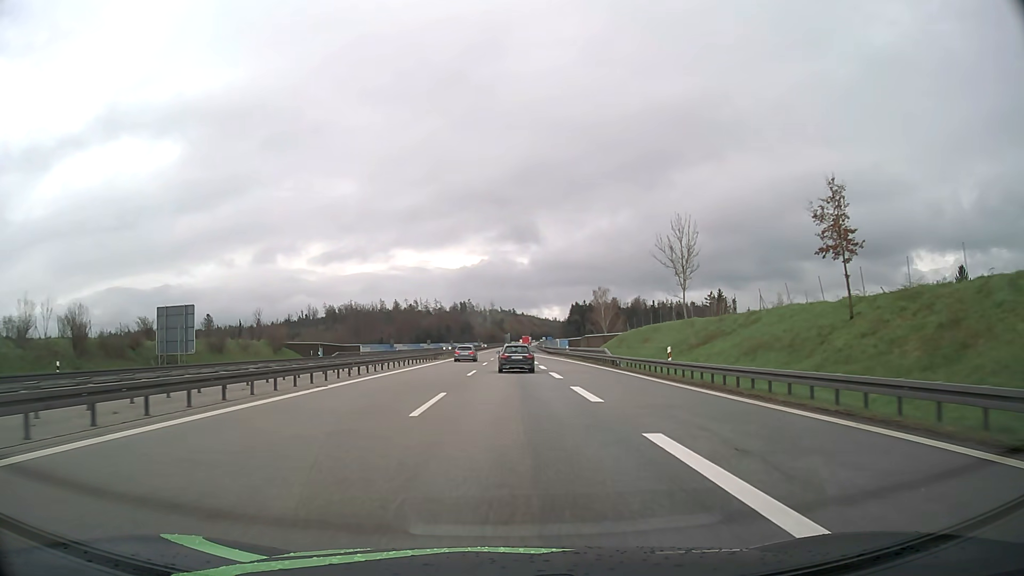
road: motorway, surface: asphalt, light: Day
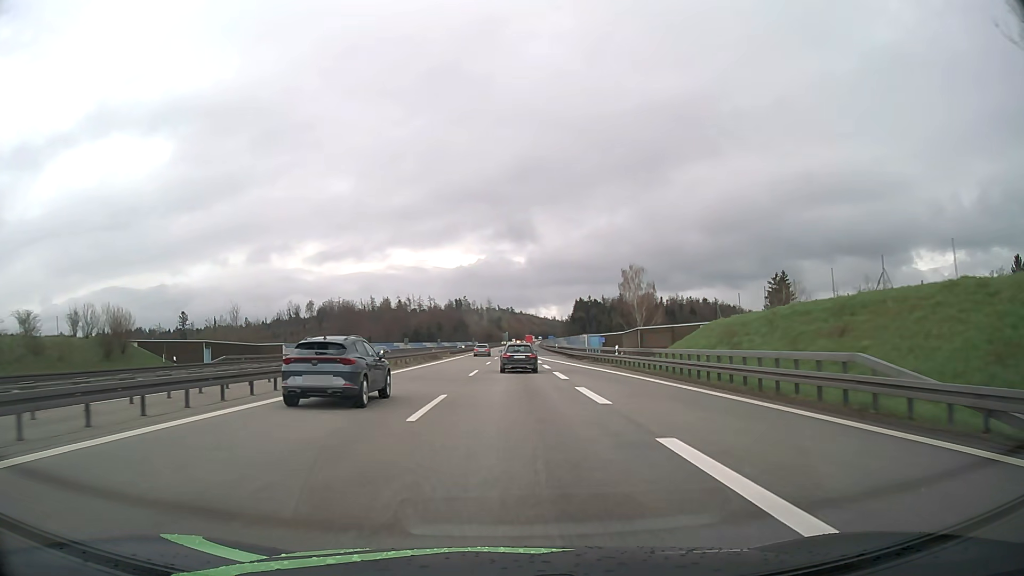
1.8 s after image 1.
(0.0, +36.6) m; 0°
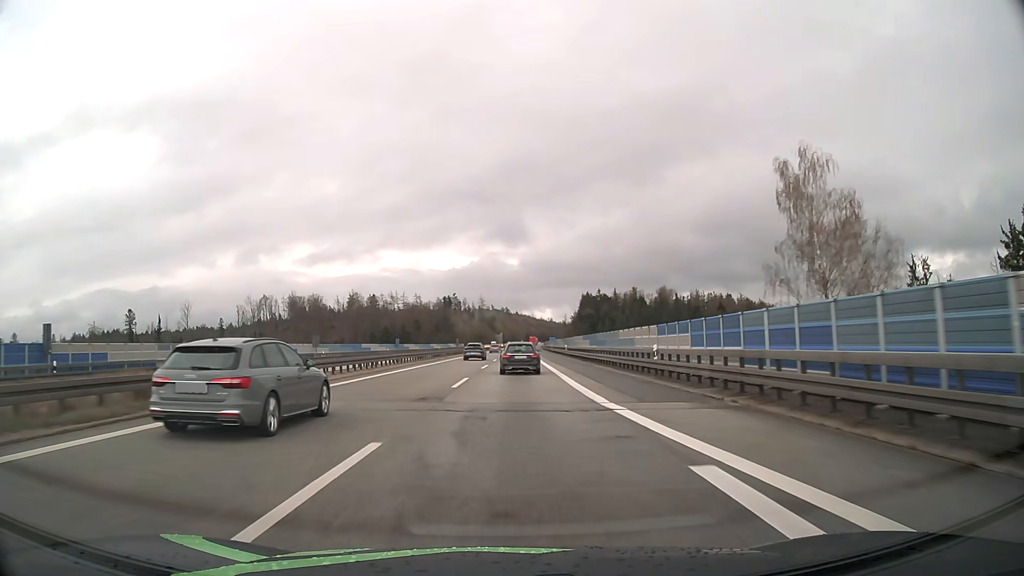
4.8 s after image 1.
(+0.7, +62.9) m; 0°
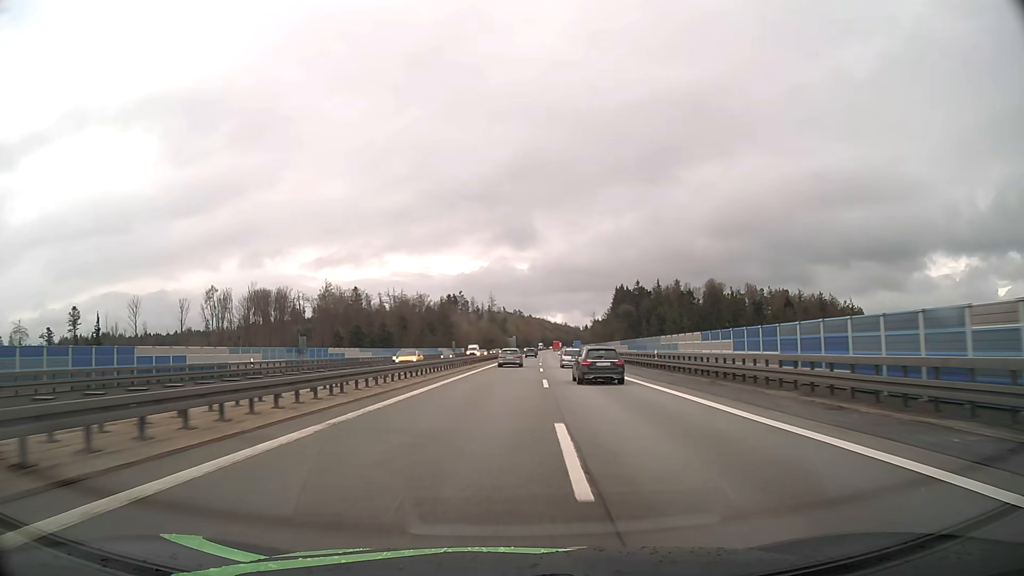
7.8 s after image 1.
(-1.2, +68.6) m; -1°
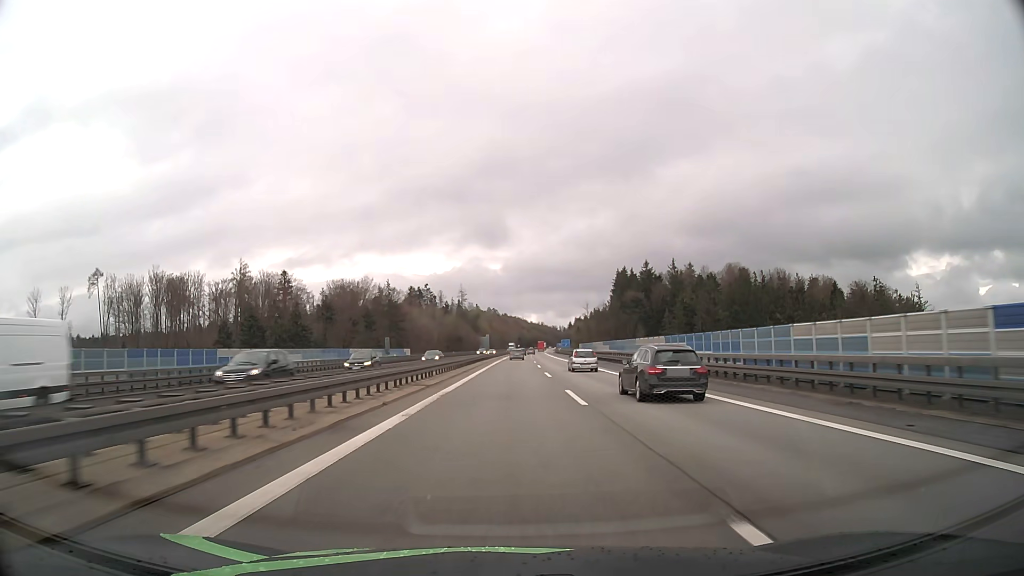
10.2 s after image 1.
(+1.4, +61.0) m; +2°
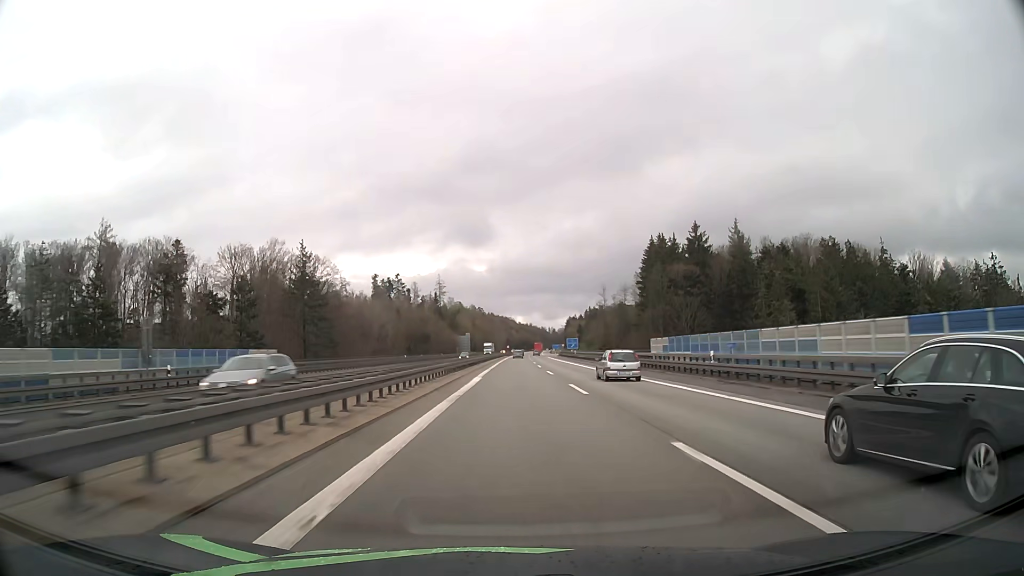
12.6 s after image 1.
(+0.6, +66.9) m; +1°
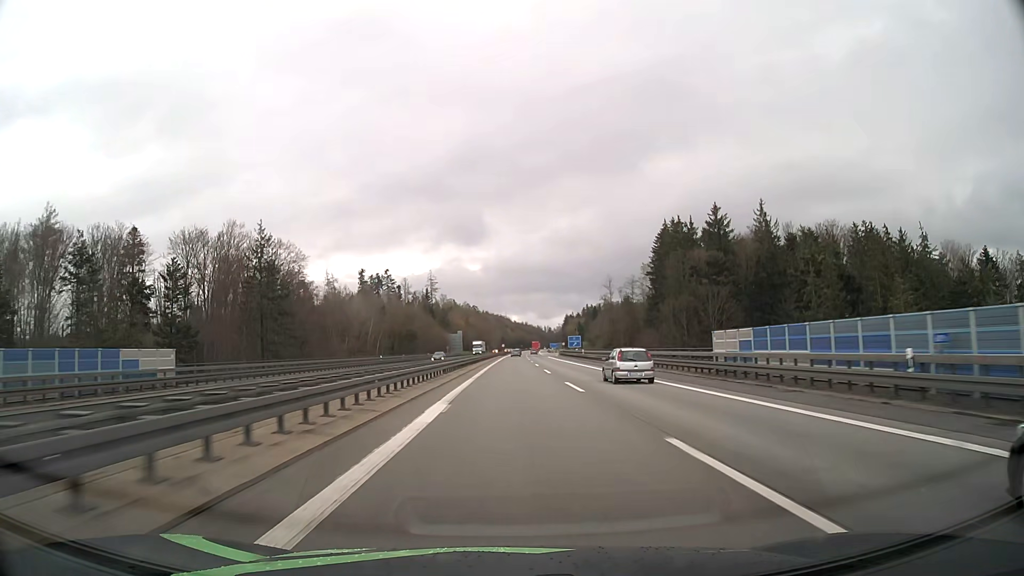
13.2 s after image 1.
(+0.1, +17.5) m; 0°
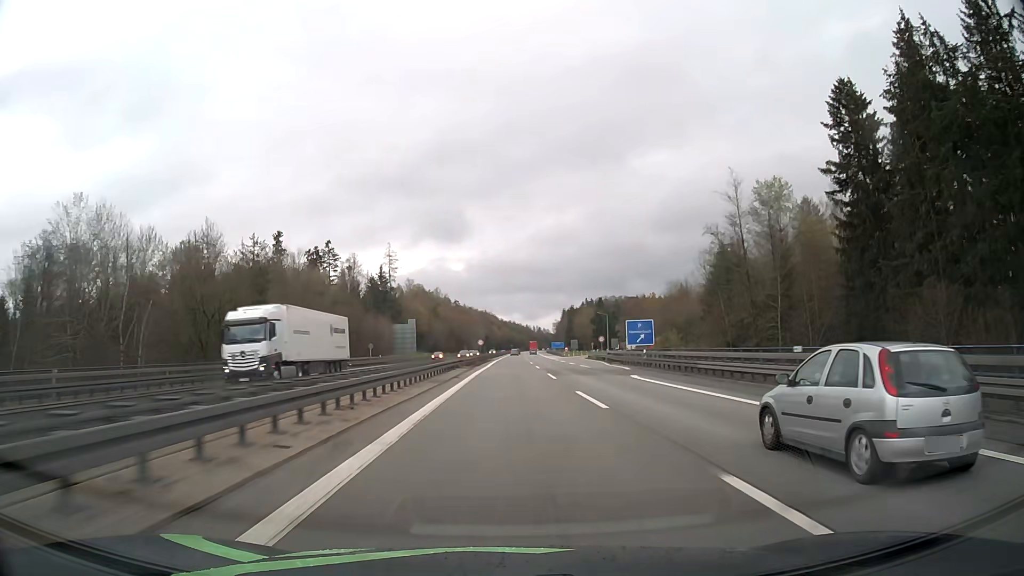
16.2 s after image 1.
(+0.8, +91.6) m; +1°
(0, +10) (0, +20) (0, +30) (0, +40) (0, +50) (0, +60) (0, +70) (+1, +80) (+1, +90) (+1, +100) m
